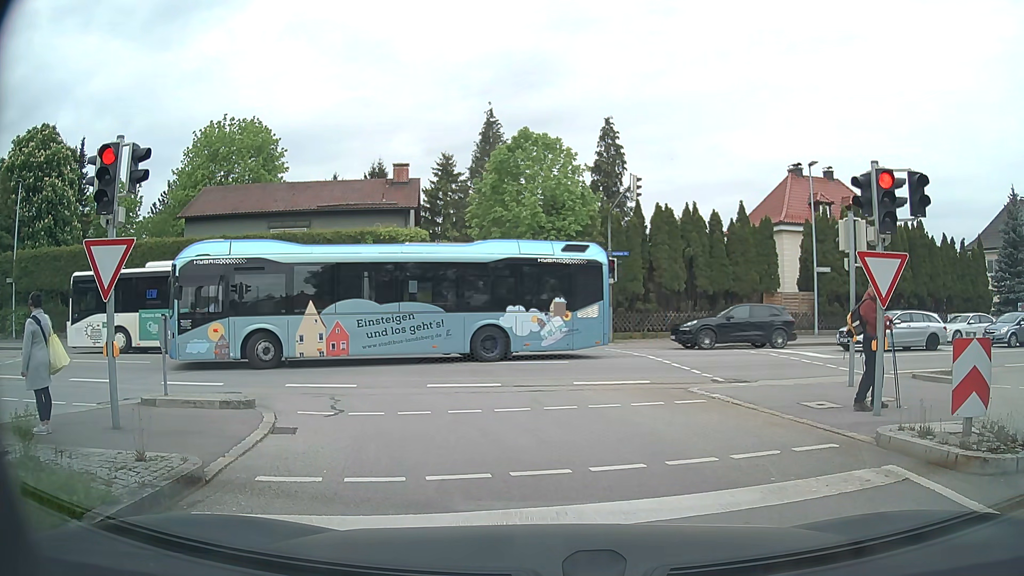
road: tertiary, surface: asphalt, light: Day
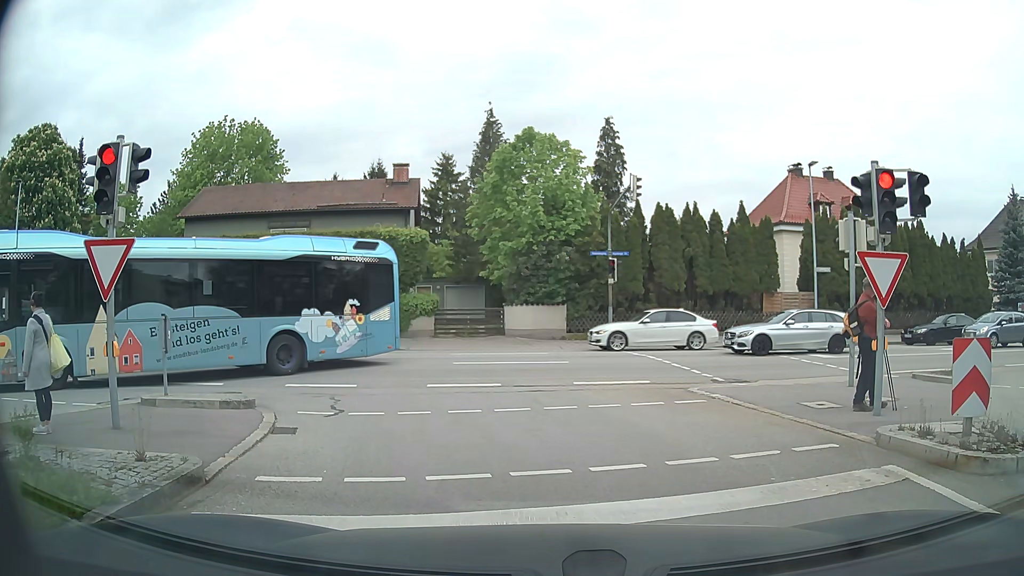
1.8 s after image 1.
(0.0, 0.0) m; 0°
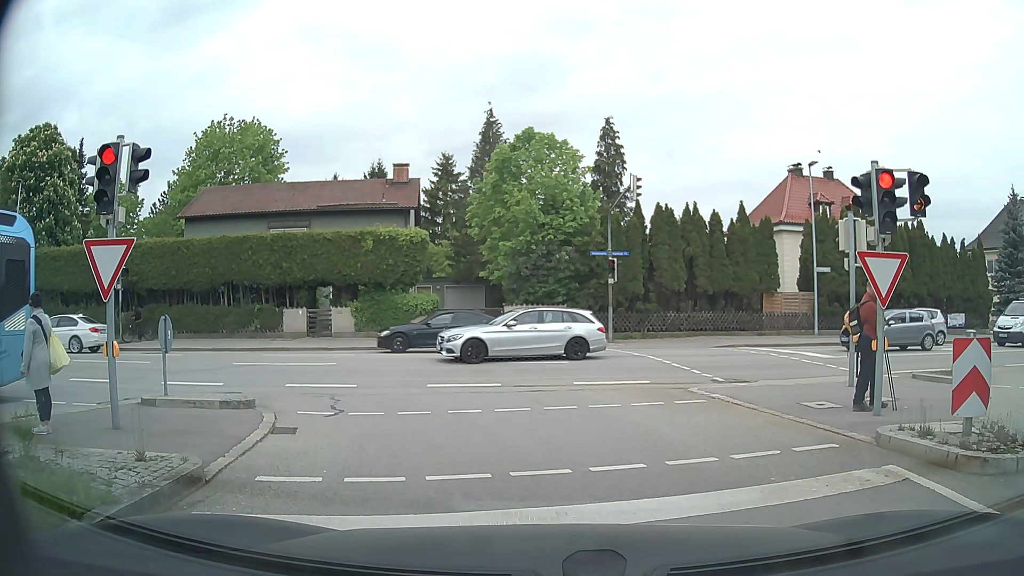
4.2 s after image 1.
(0.0, 0.0) m; 0°
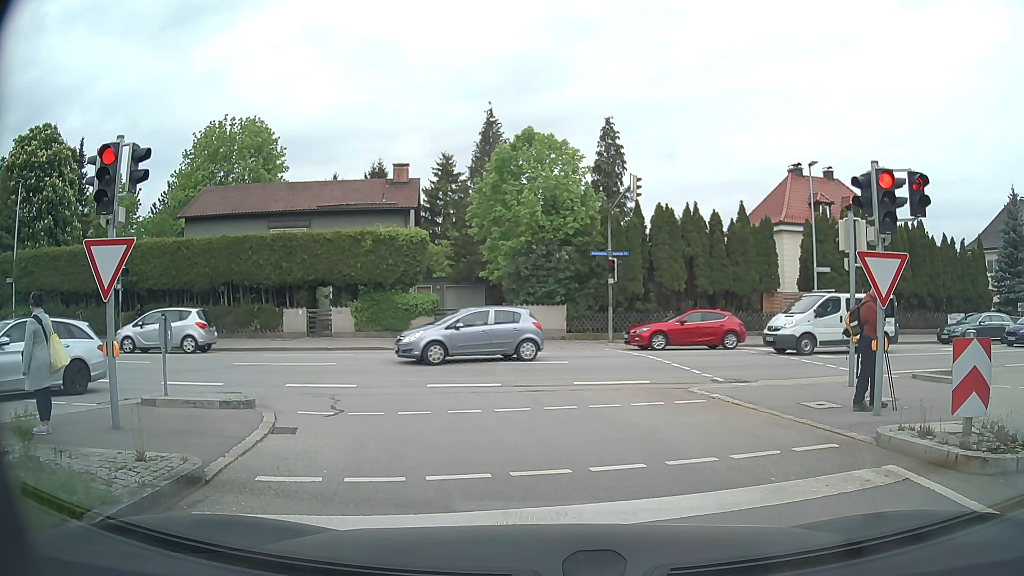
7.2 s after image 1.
(0.0, 0.0) m; 0°
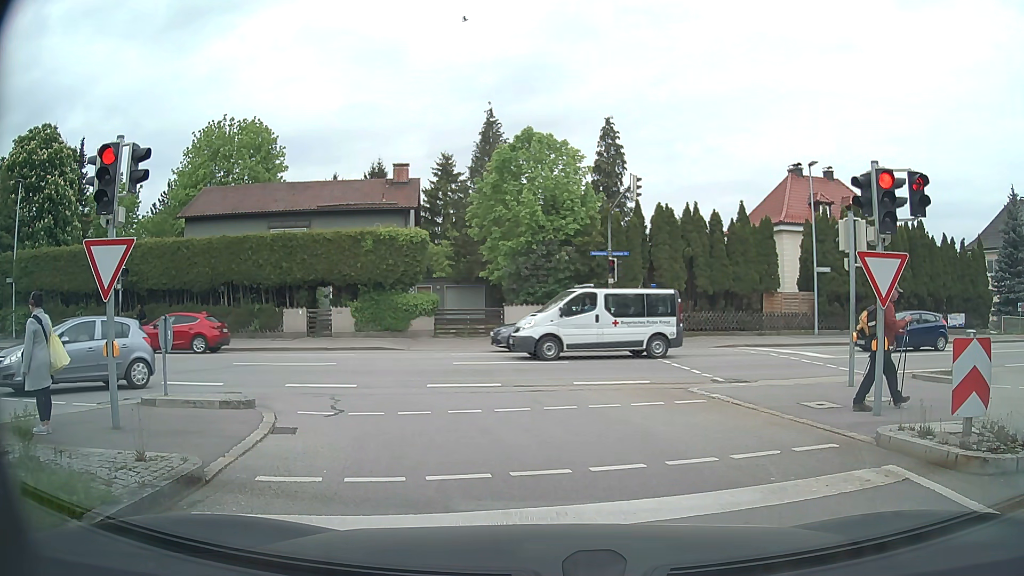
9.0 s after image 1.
(0.0, 0.0) m; 0°
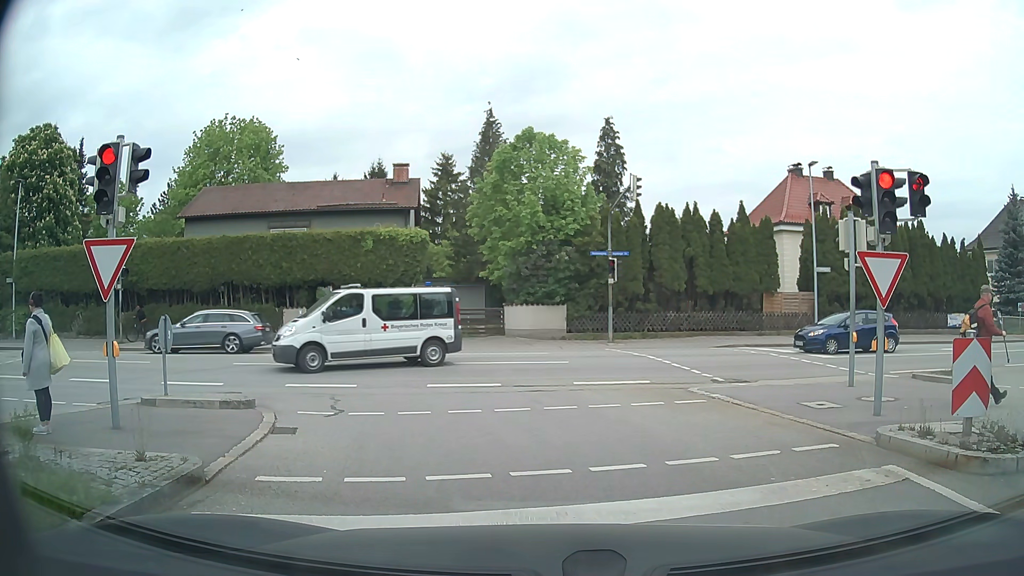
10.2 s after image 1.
(0.0, 0.0) m; 0°
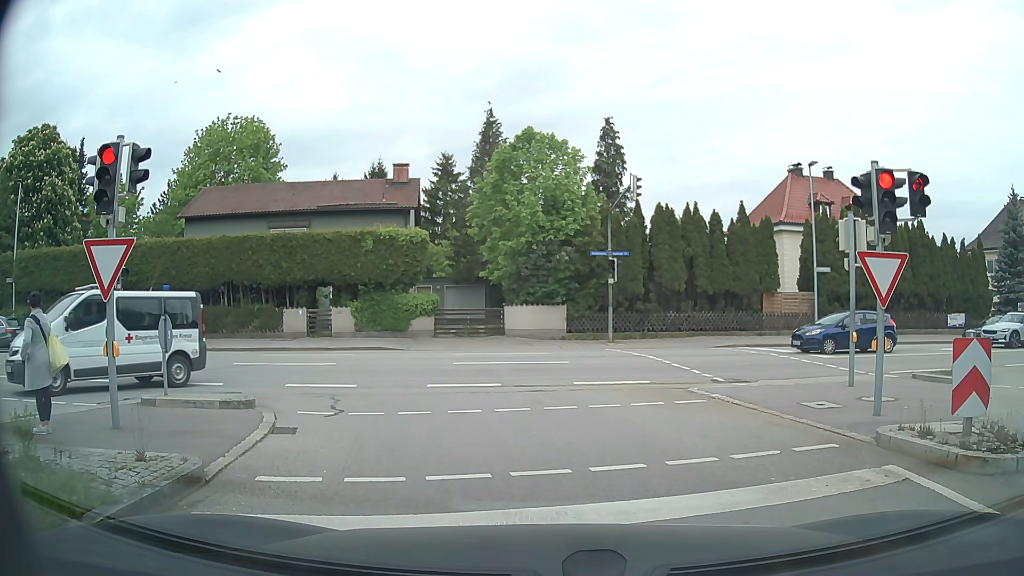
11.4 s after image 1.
(0.0, 0.0) m; 0°
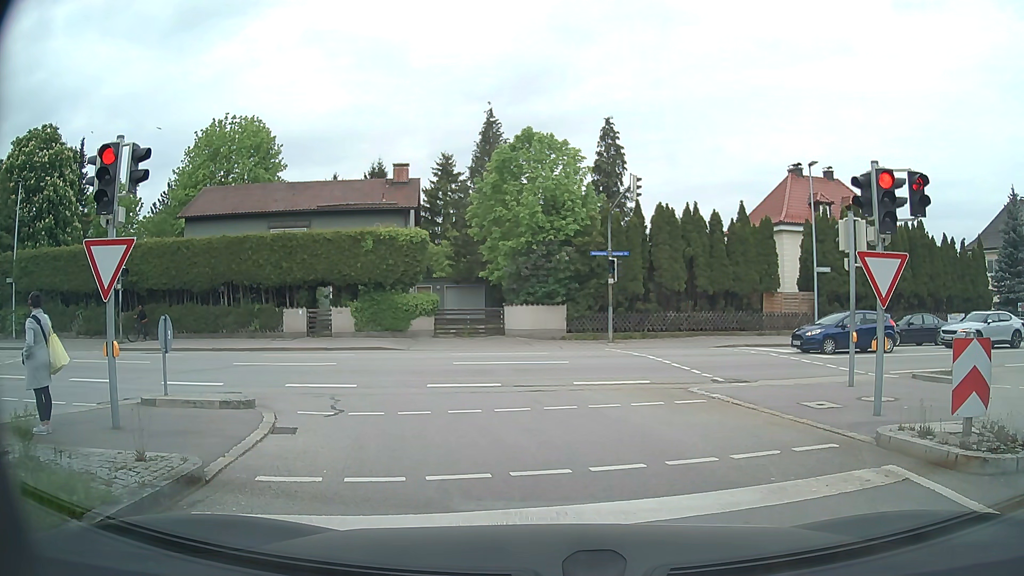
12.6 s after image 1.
(0.0, 0.0) m; 0°
(0, +10) (-3, +19) (-12, +23) (-22, +23) (-32, +22) (-41, +21) (-51, +19) (-61, +18) (-71, +17) (-81, +15) m
